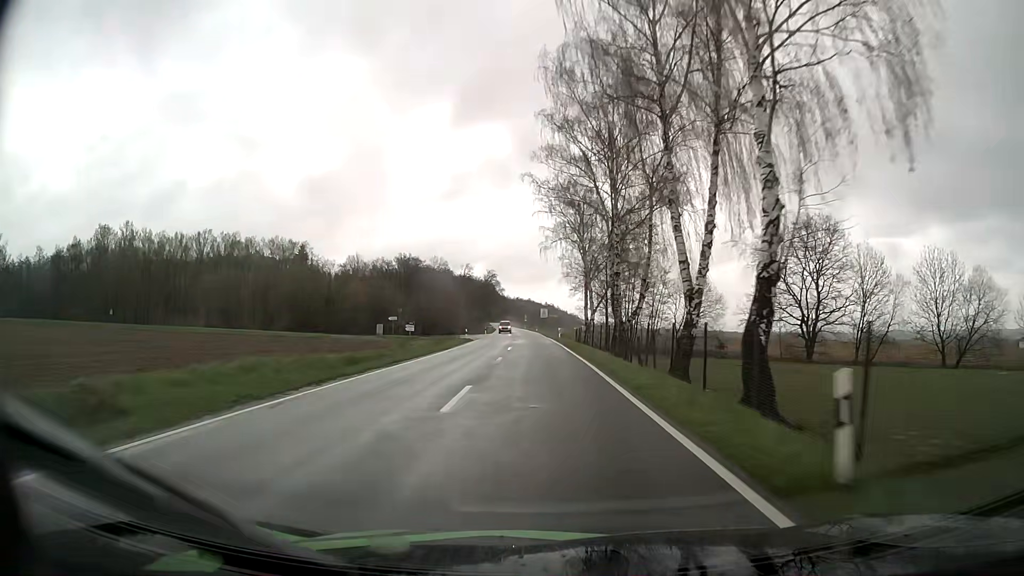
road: tertiary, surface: asphalt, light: Day
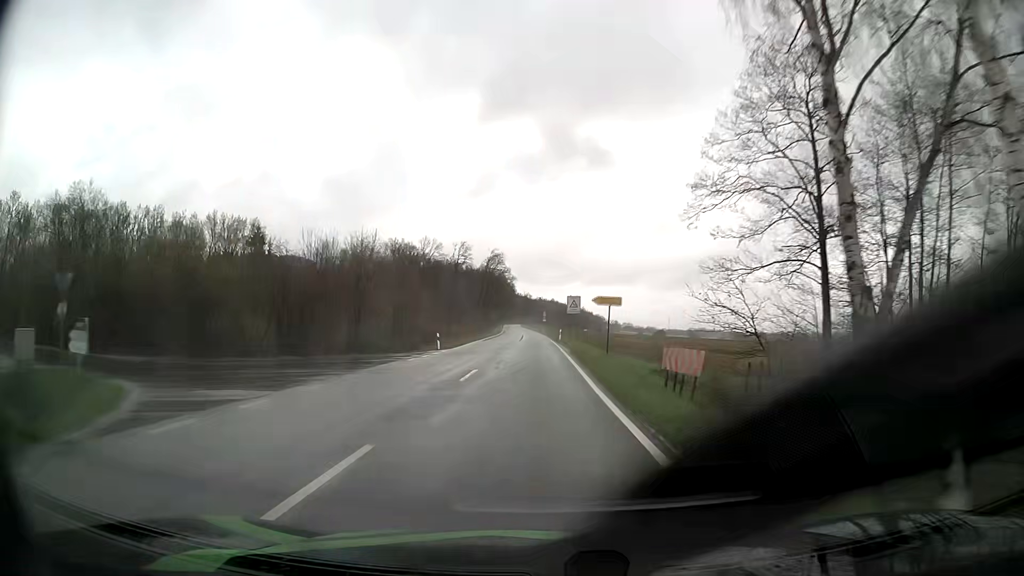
(-1.0, +56.6) m; -2°
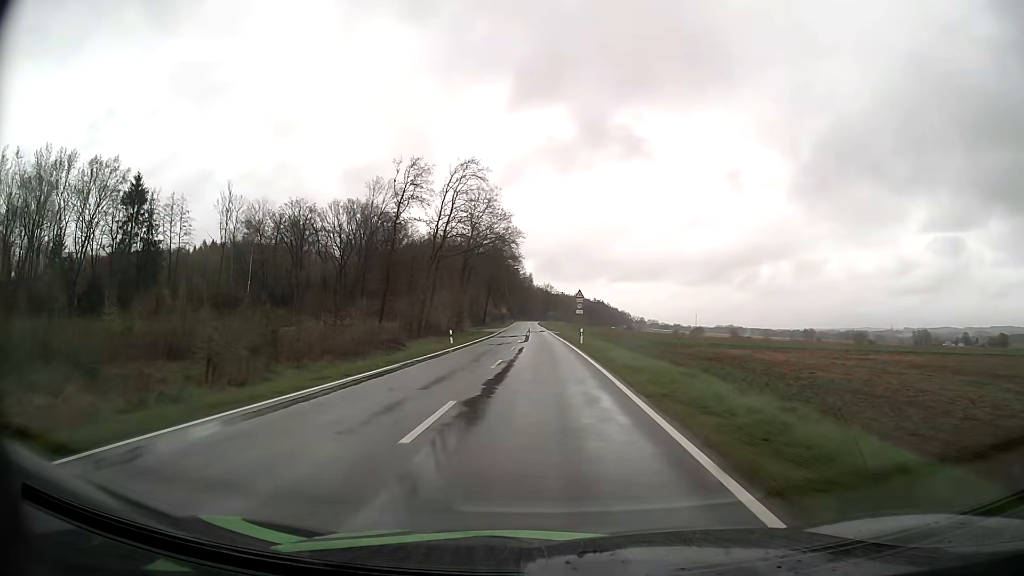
(-1.6, +71.4) m; -2°
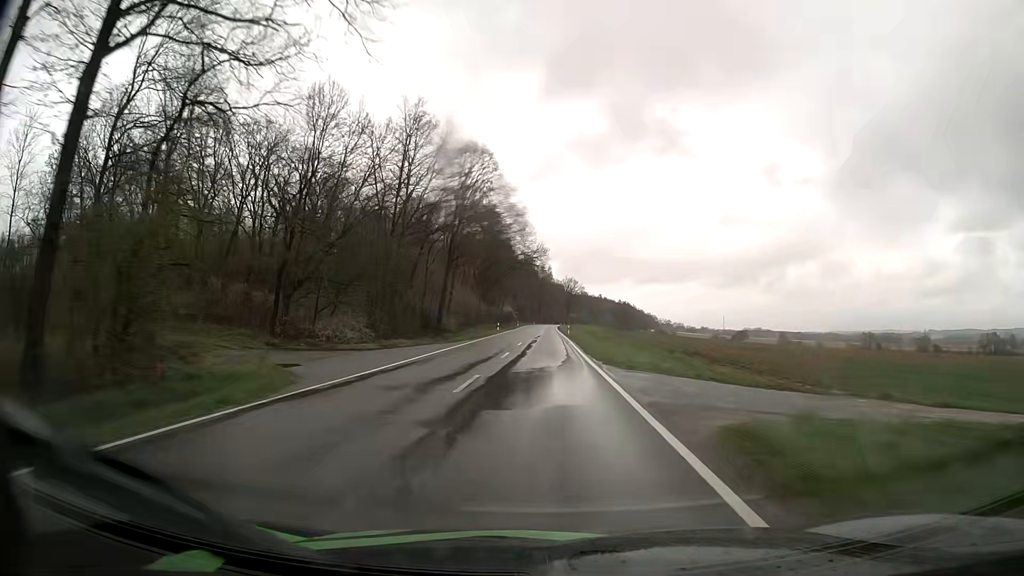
(-0.7, +69.6) m; -2°
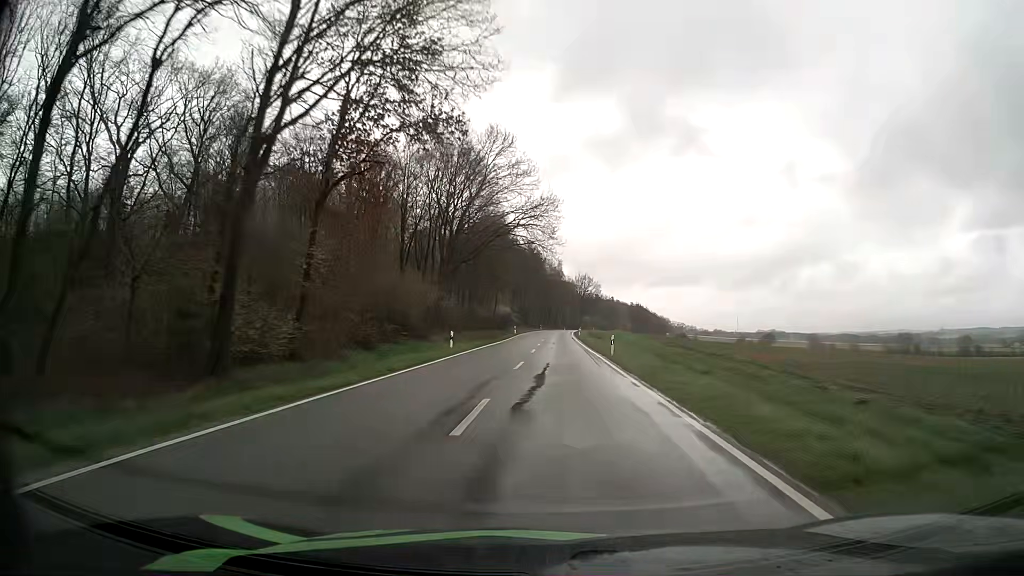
(-0.5, +41.1) m; -1°
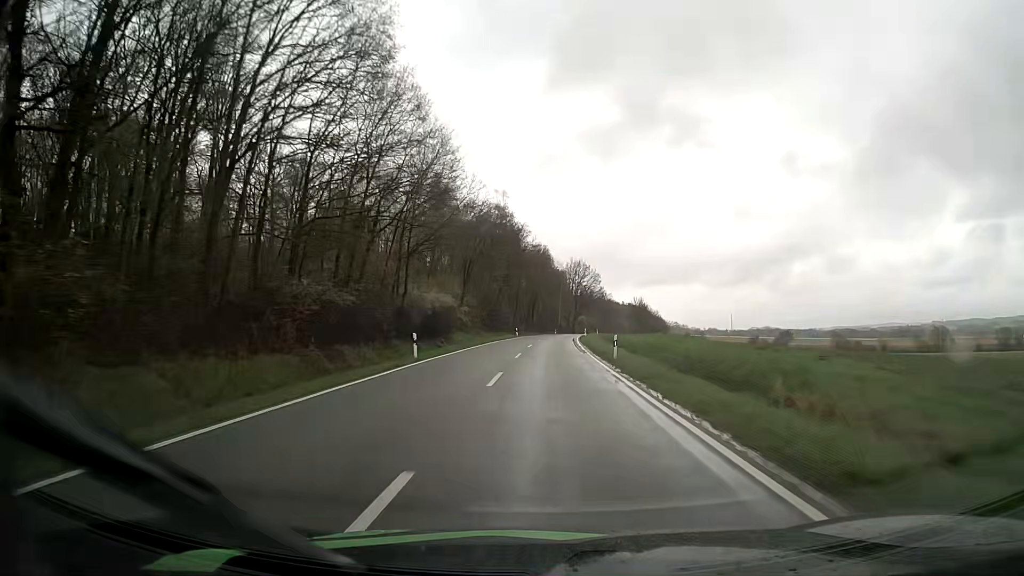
(+0.6, +56.1) m; +1°
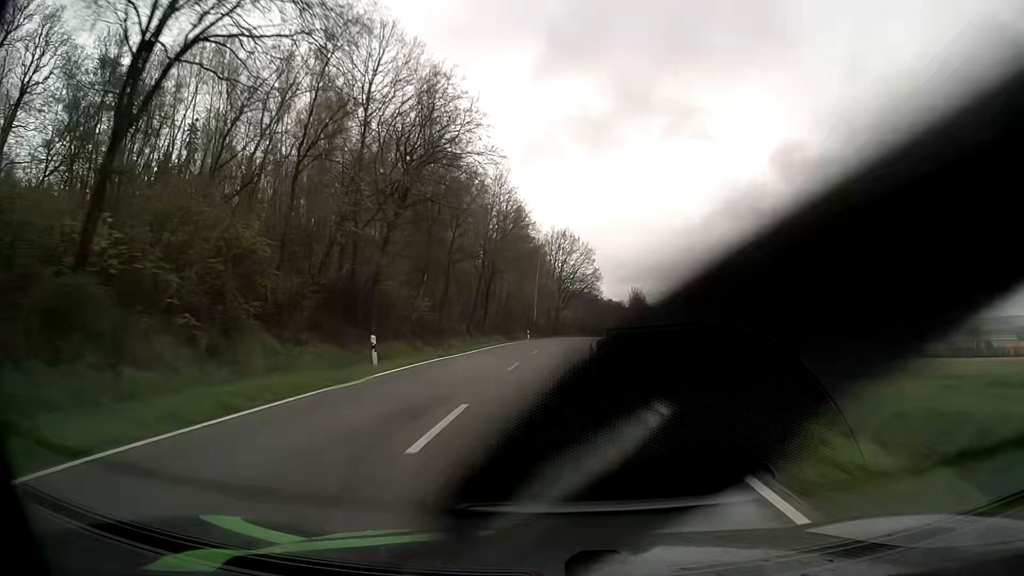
(+0.8, +57.6) m; +2°
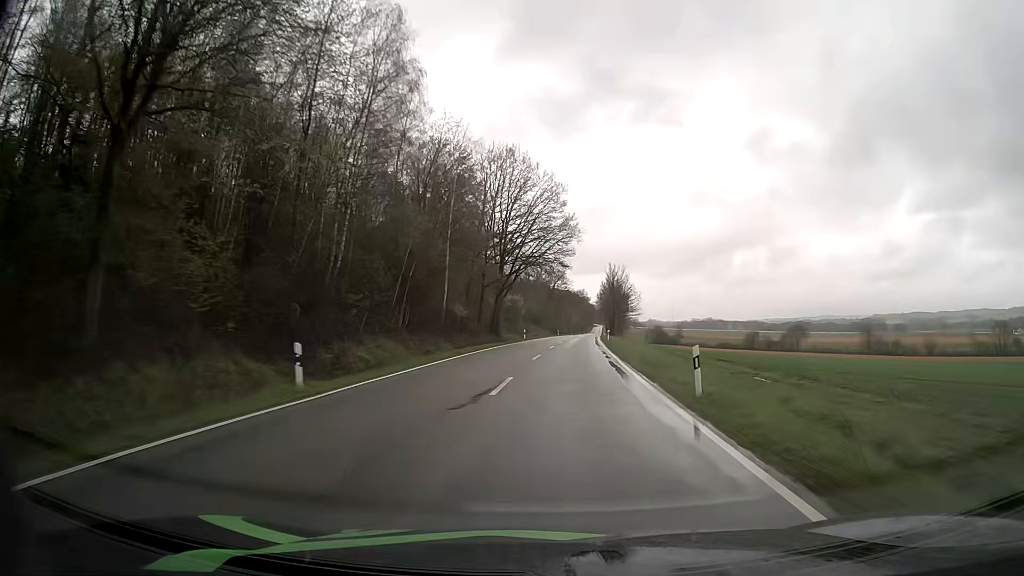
(+2.1, +56.4) m; +4°
(0, +10) (0, +20) (+1, +30) (+1, +40) (+2, +50) (+2, +60) (+3, +70) (+4, +80) (+5, +90) (+6, +100) m
